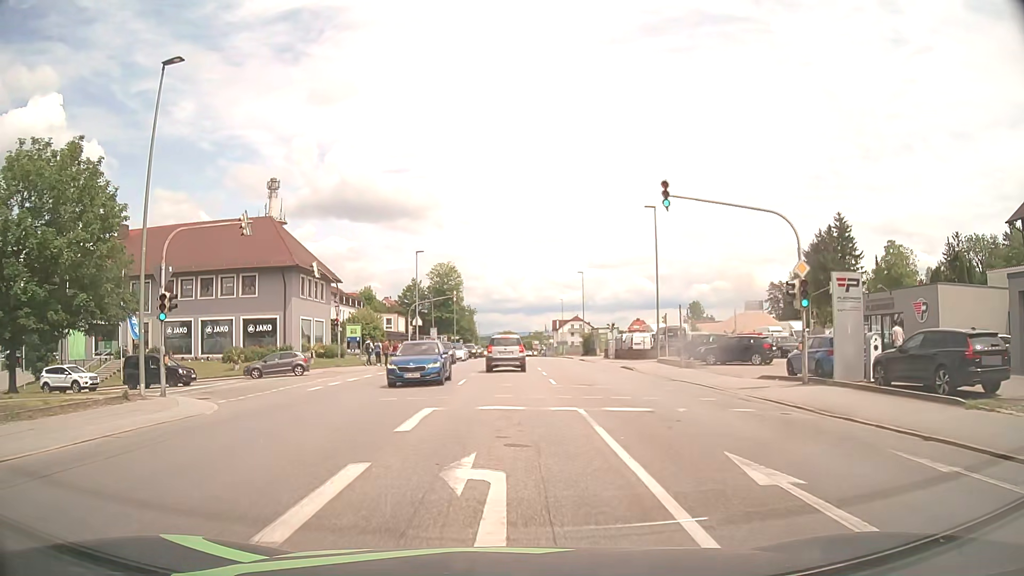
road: tertiary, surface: asphalt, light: Day
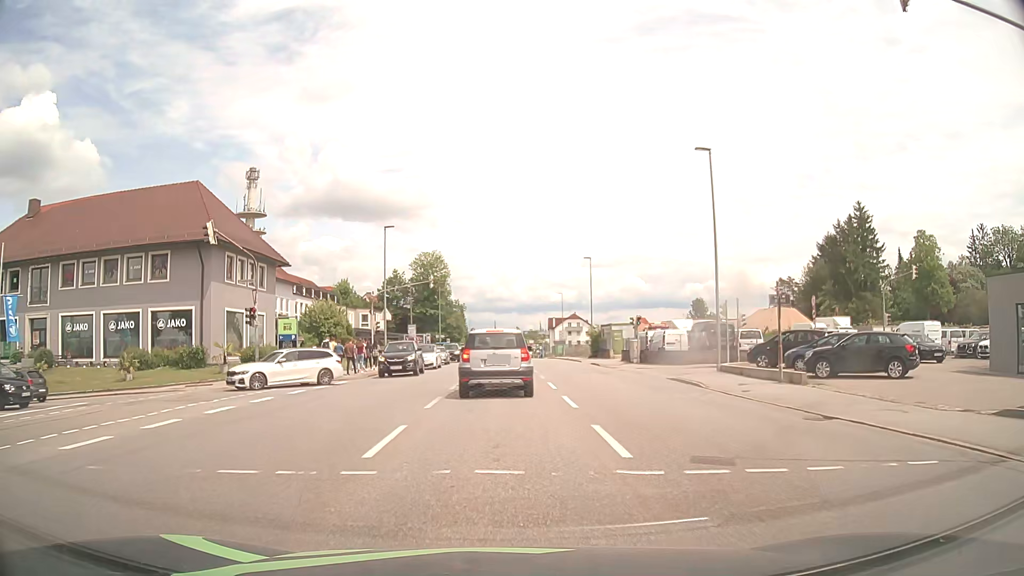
(+0.1, +13.5) m; +1°
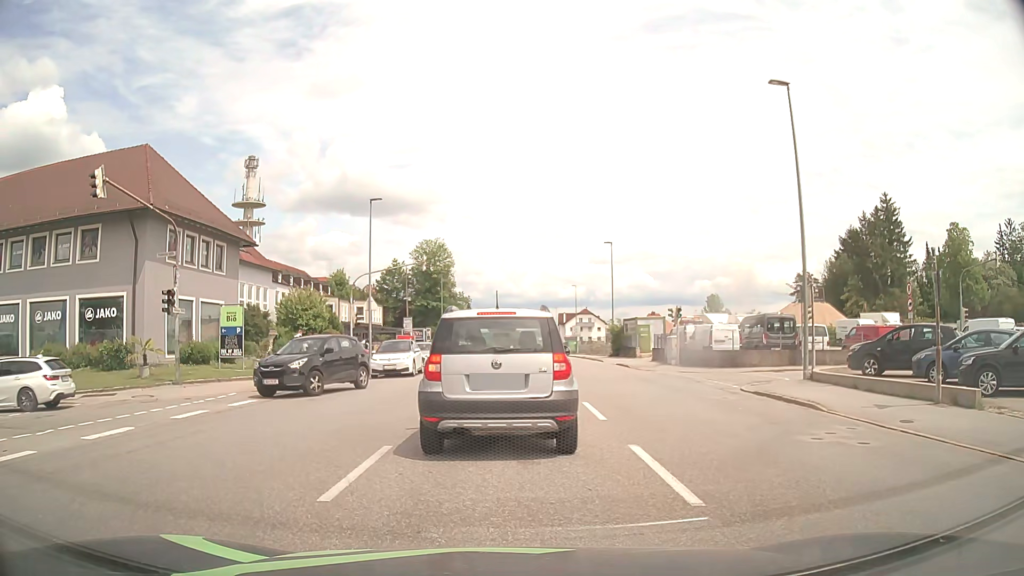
(0.0, +8.1) m; 0°
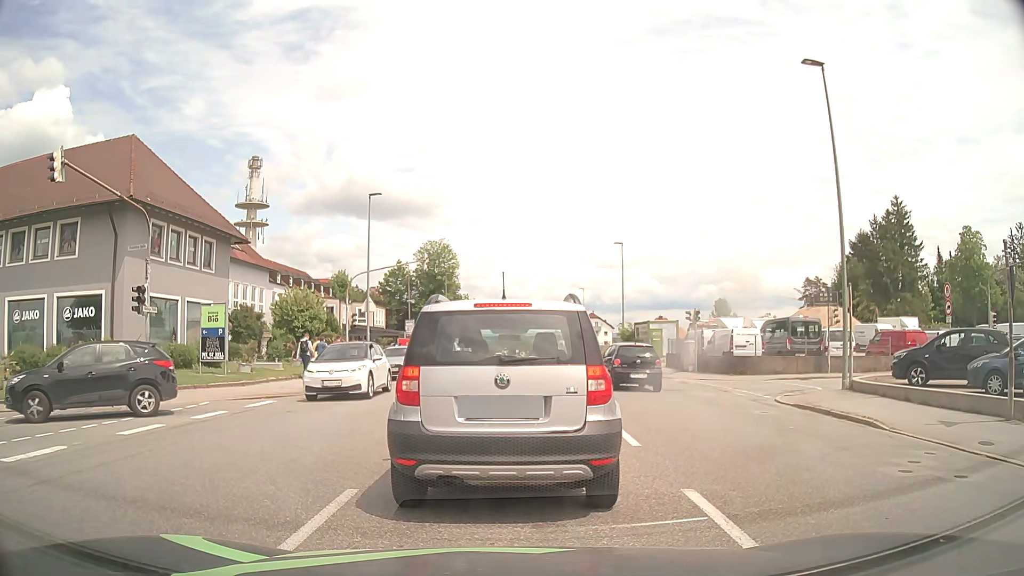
(-0.1, +2.2) m; -1°
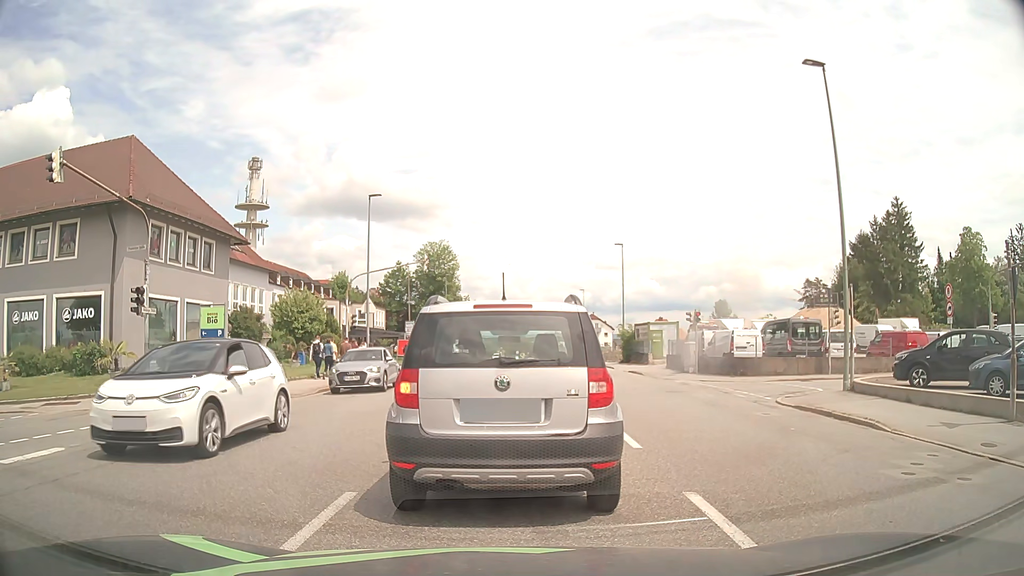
(0.0, +0.1) m; 0°
